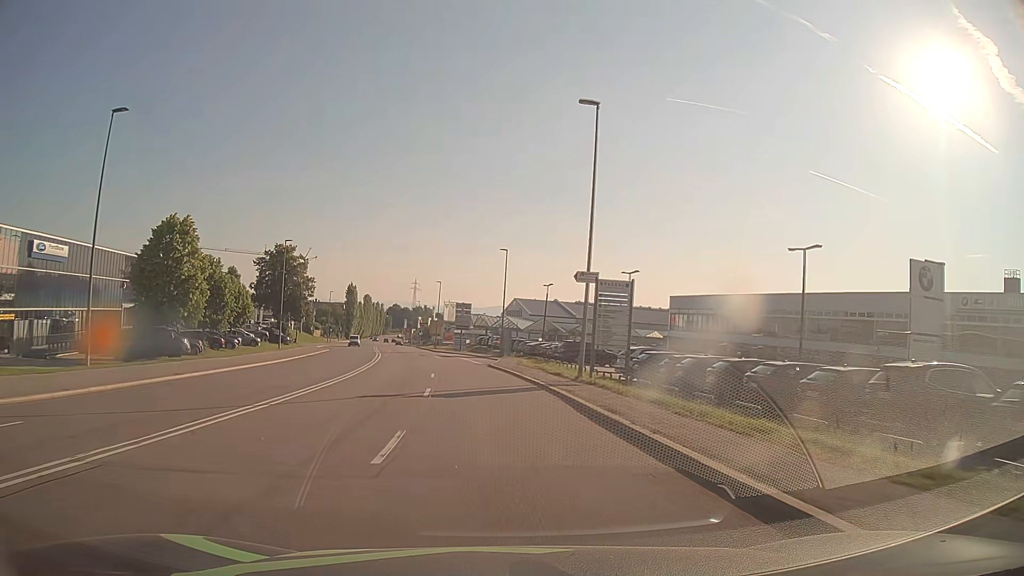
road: secondary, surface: asphalt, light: Day
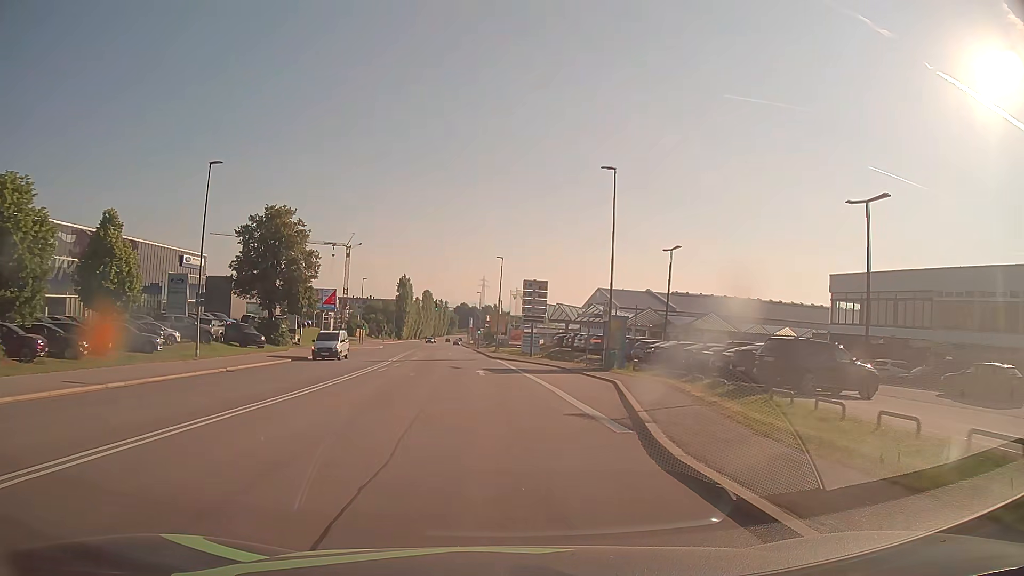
(-1.6, +30.4) m; -6°
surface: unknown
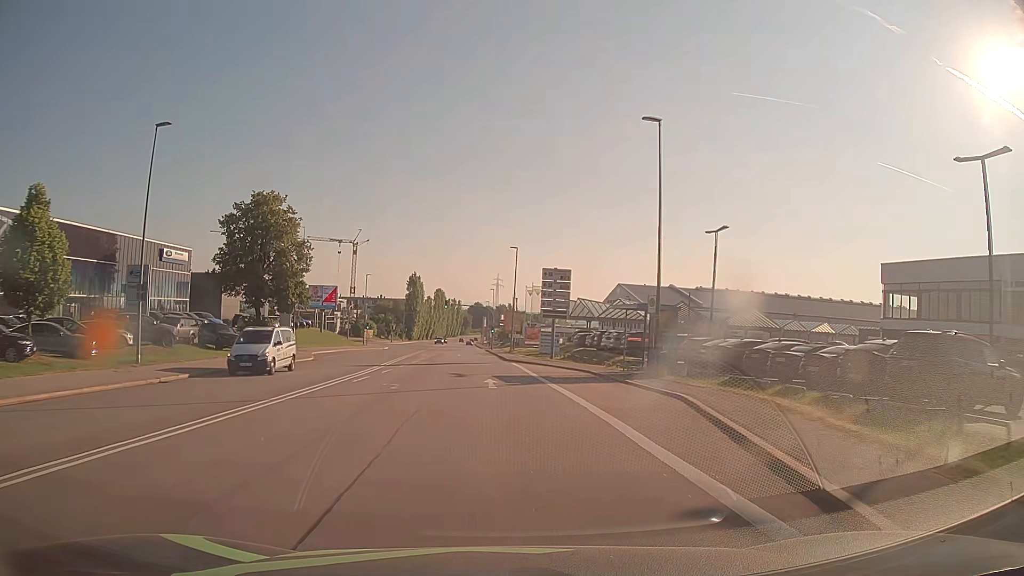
(-0.1, +7.6) m; -1°
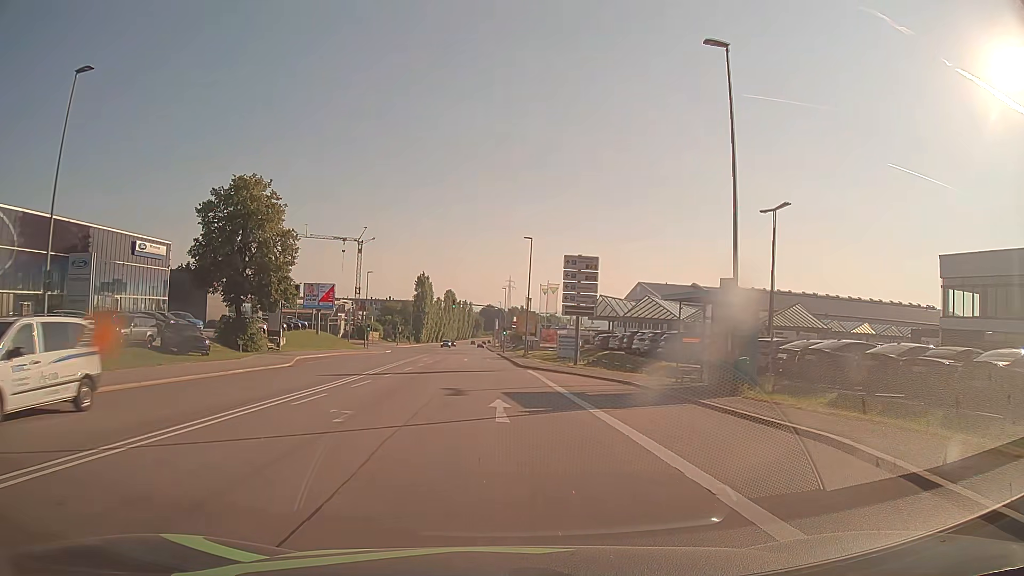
(-0.1, +7.7) m; -1°
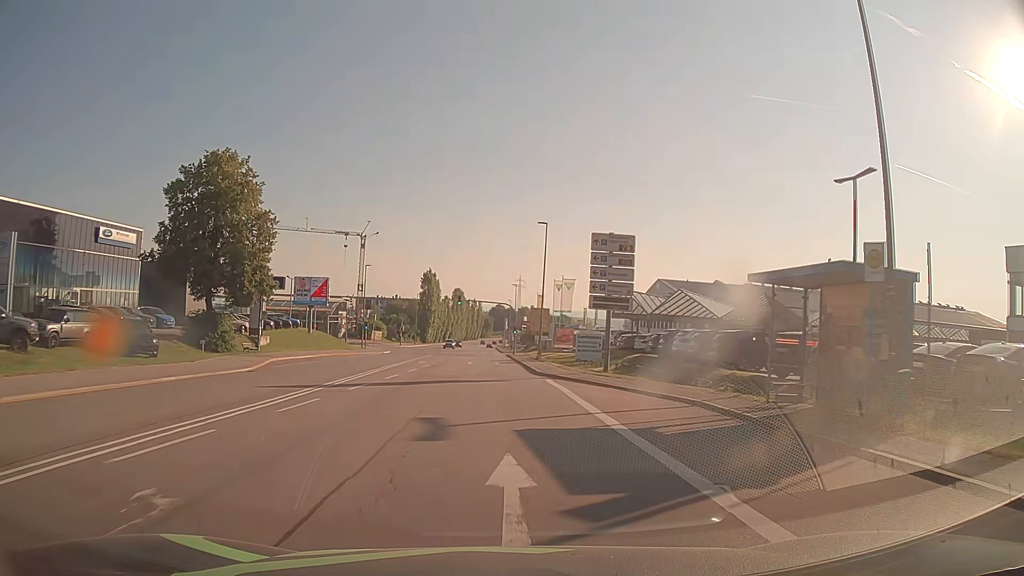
(-0.1, +7.7) m; -1°
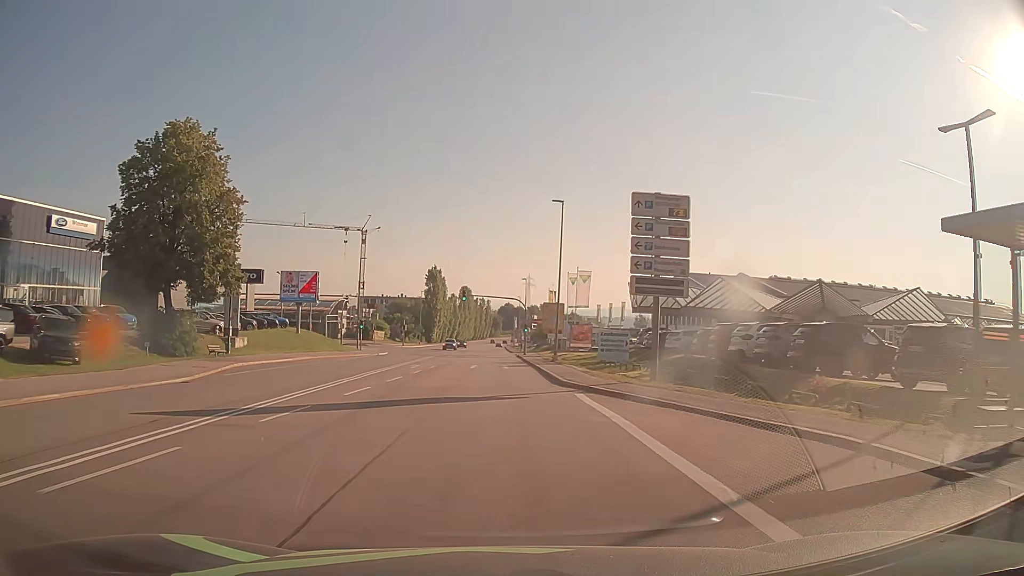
(0.0, +7.7) m; -1°
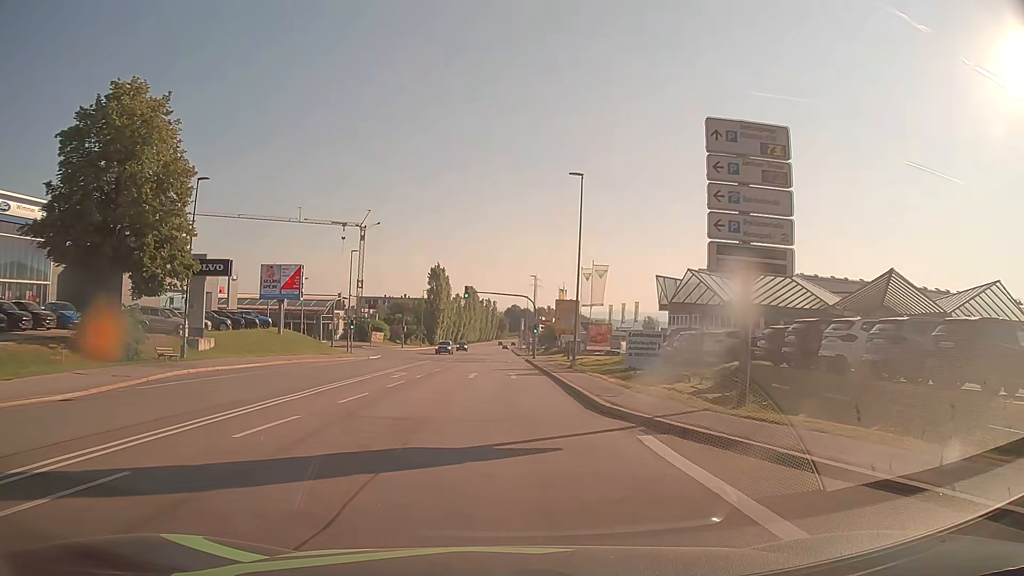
(-0.1, +7.7) m; -1°
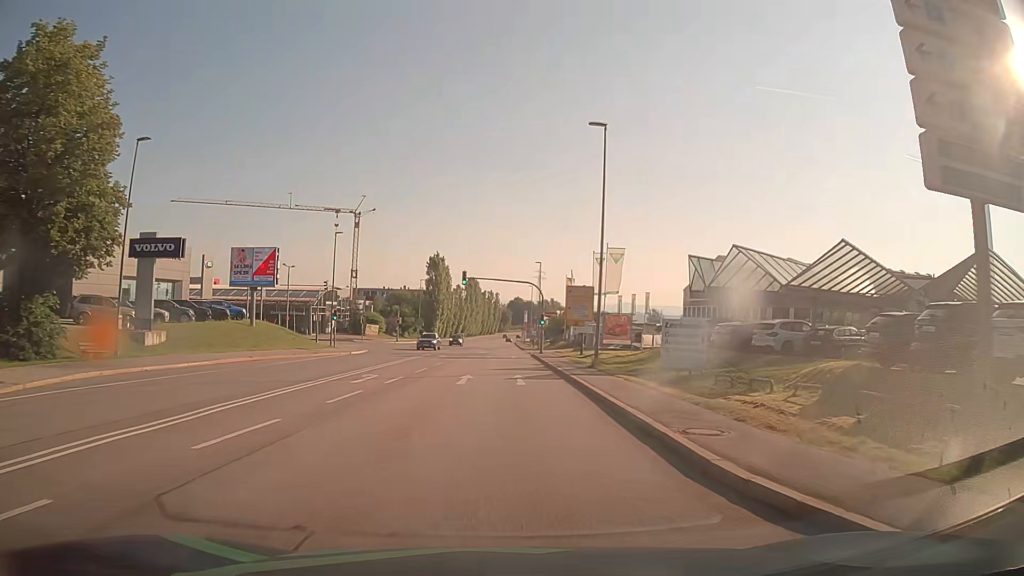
(0.0, +7.6) m; 0°
(0, +10) (0, +20) (0, +30) (0, +40) (0, +50) (0, +60) (0, +70) (0, +80) (+1, +90) (+1, +100) m
